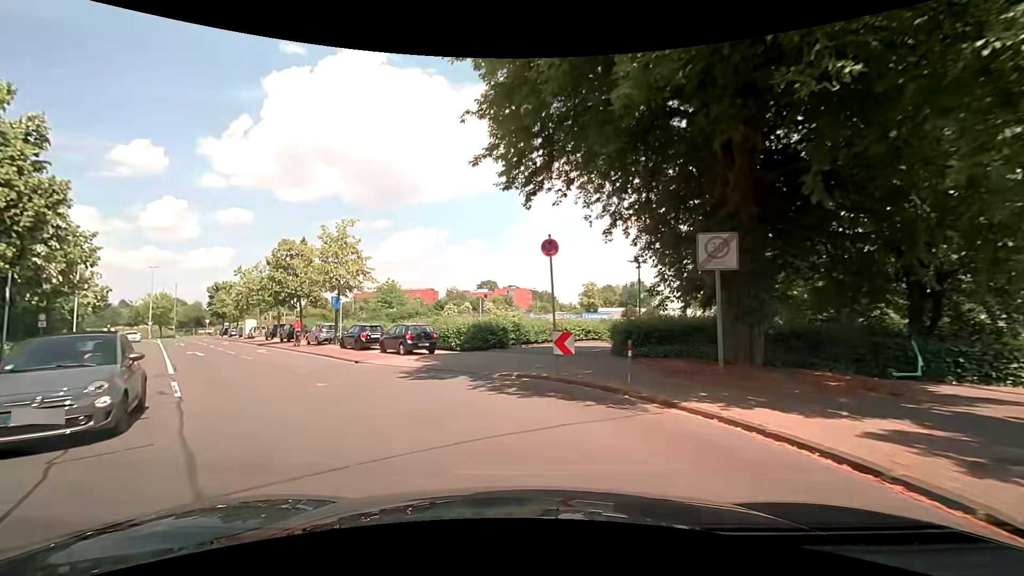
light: Day
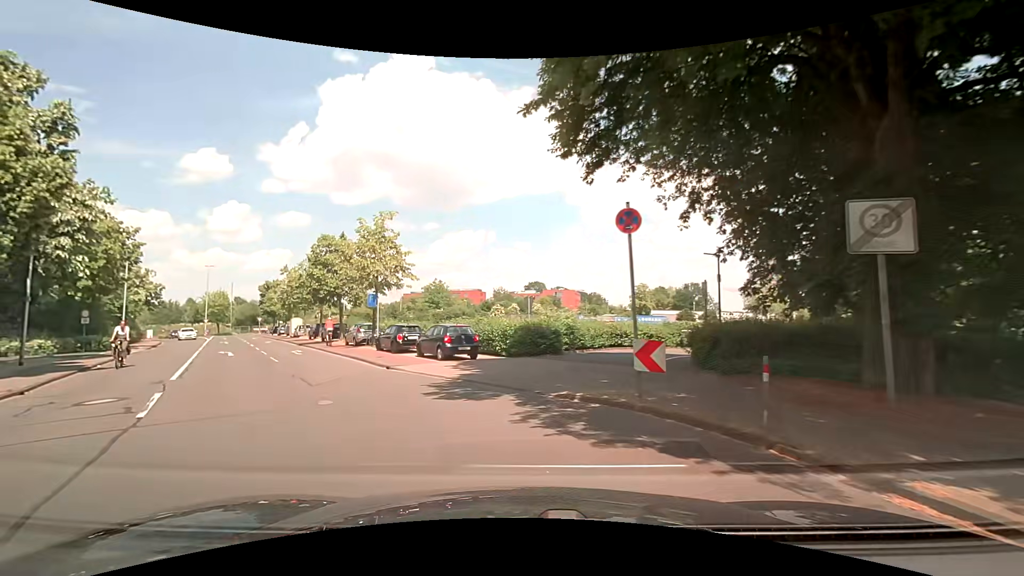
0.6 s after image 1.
(-0.2, +3.1) m; -6°
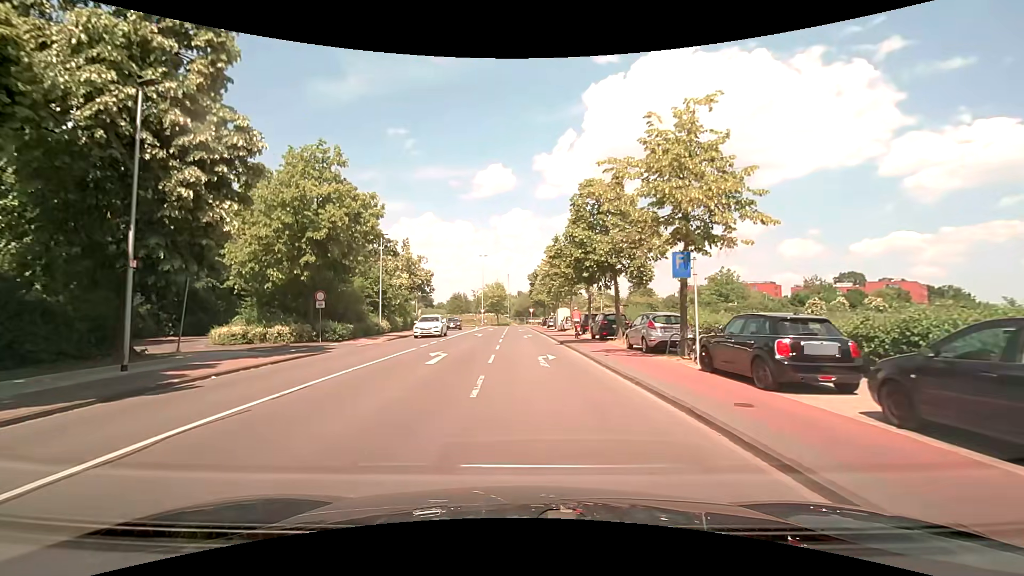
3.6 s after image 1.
(-4.5, +14.6) m; -29°
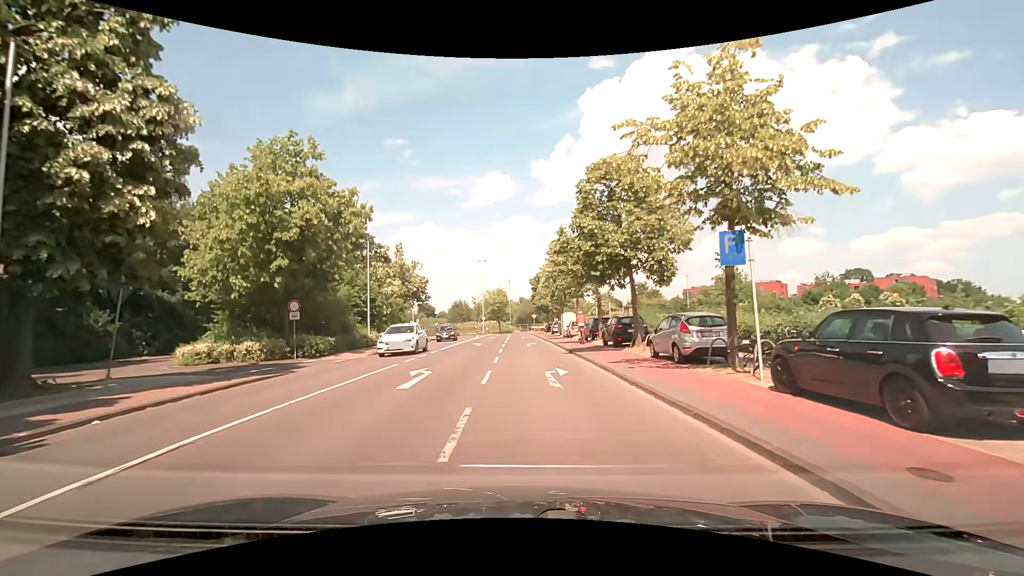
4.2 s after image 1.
(0.0, +3.5) m; 0°
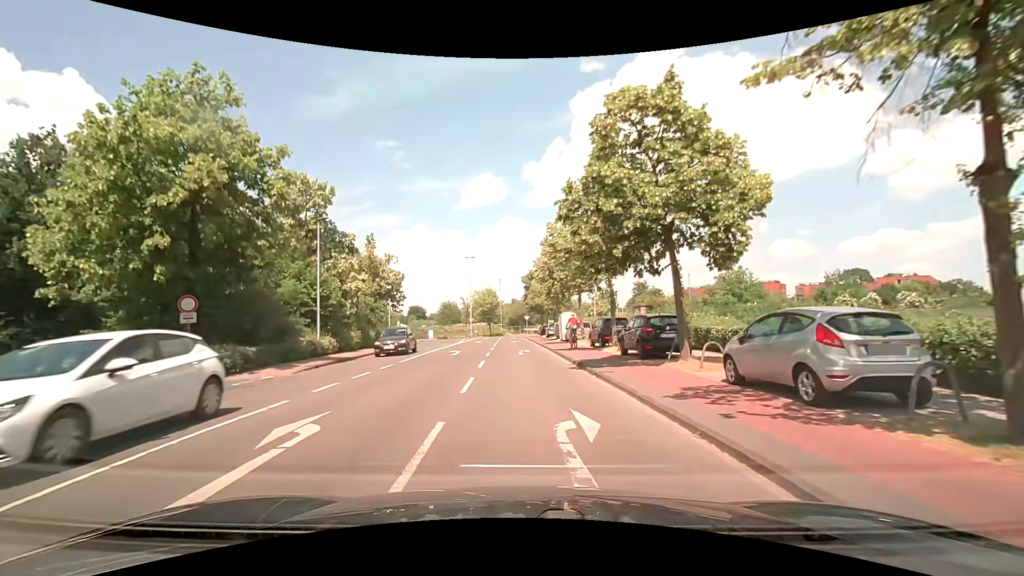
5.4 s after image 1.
(-0.1, +7.2) m; 0°
(0, +10) (0, +20) (-1, +30) (-1, +40) (-2, +50) (-2, +60) (-2, +70) (-2, +80) (+1, +89) (+10, +93) m
